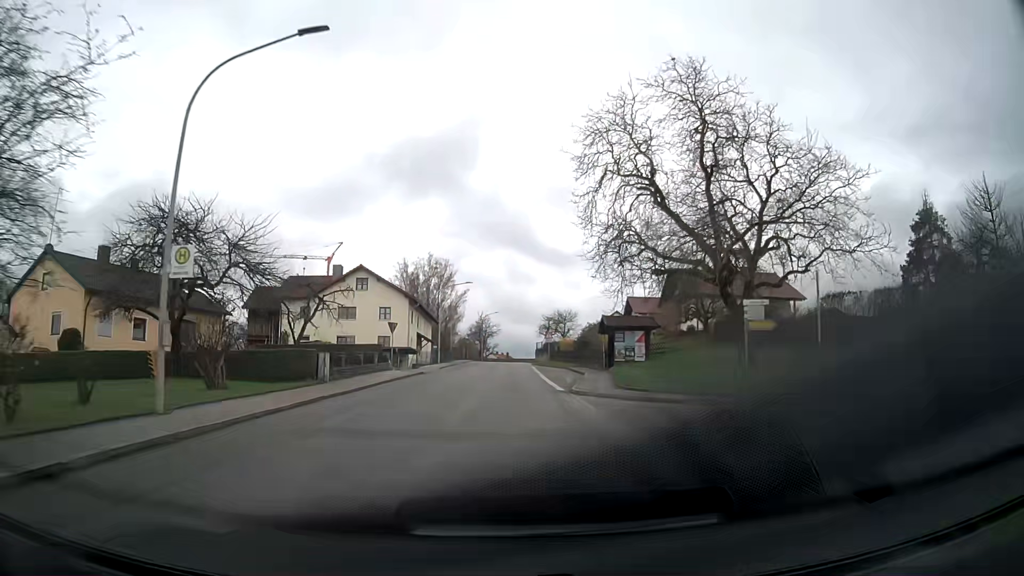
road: tertiary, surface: asphalt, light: Day
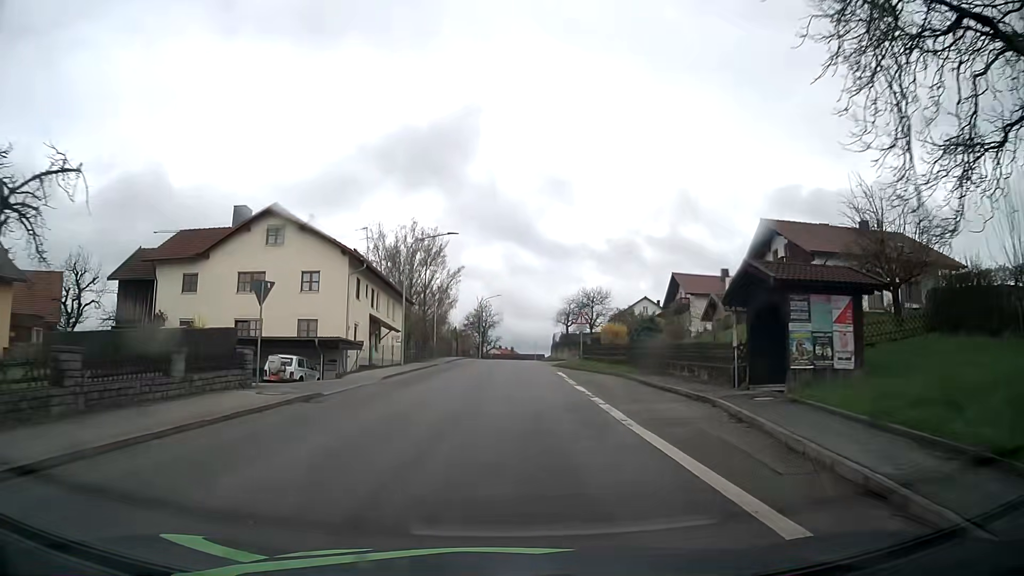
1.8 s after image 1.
(-0.1, +23.9) m; 0°
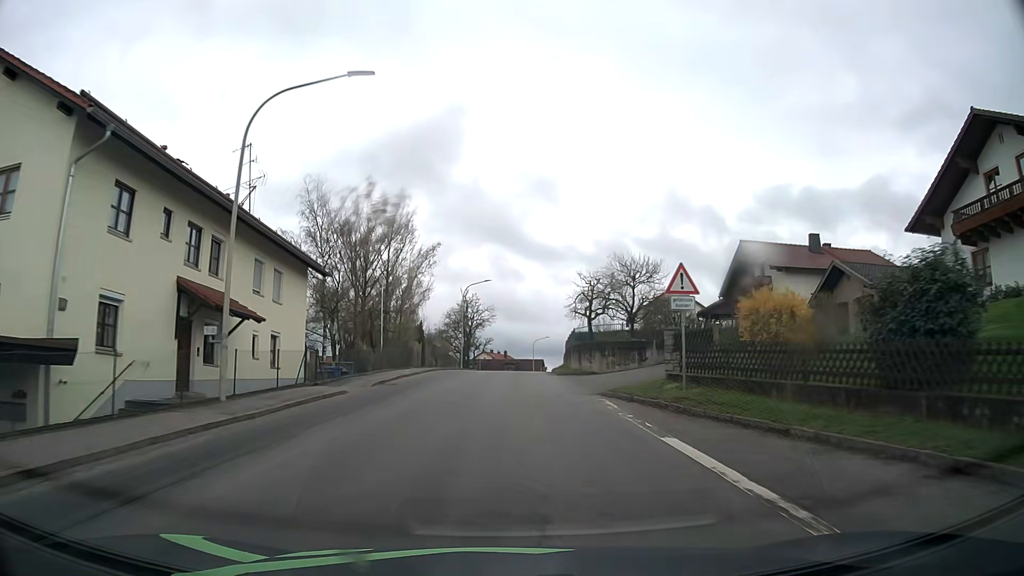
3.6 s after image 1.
(+0.1, +23.5) m; +1°
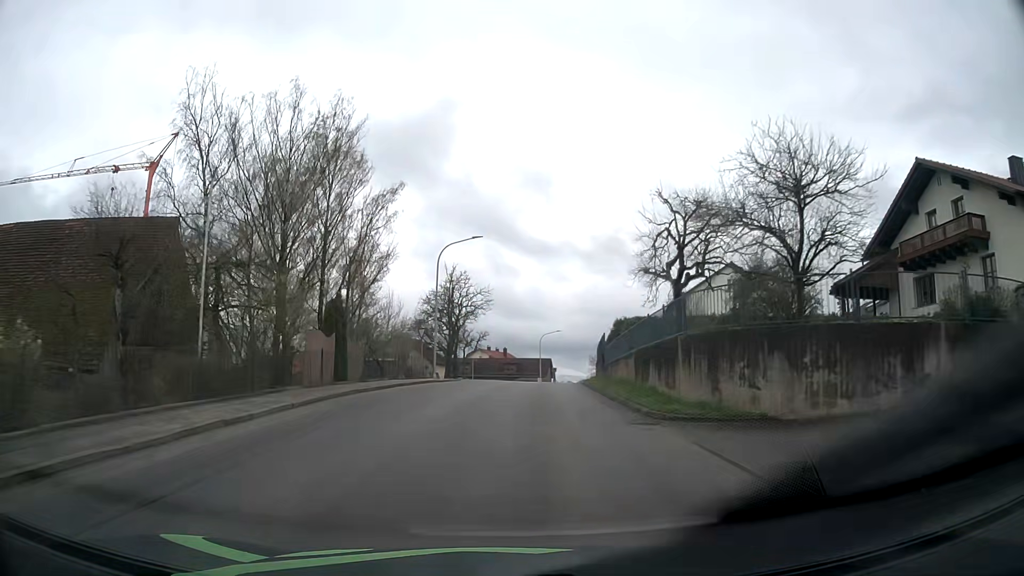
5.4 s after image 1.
(0.0, +23.3) m; 0°
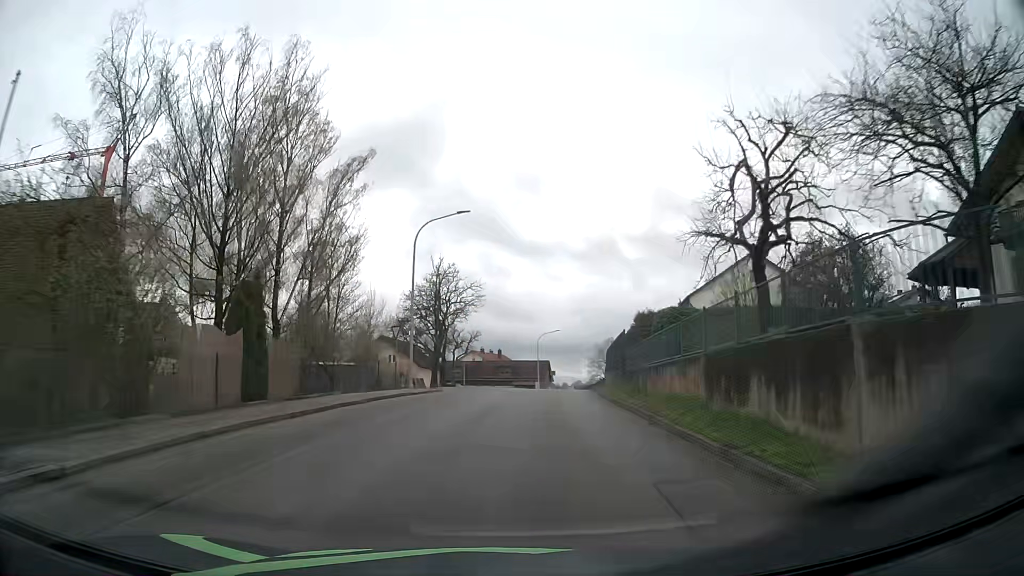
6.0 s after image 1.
(0.0, +7.7) m; +1°
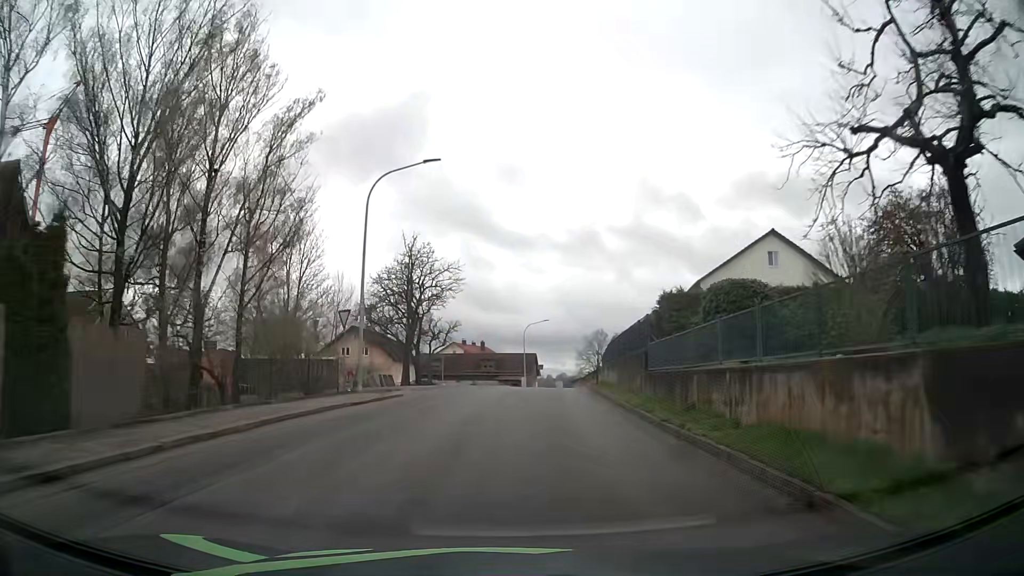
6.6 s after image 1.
(0.0, +7.7) m; +1°
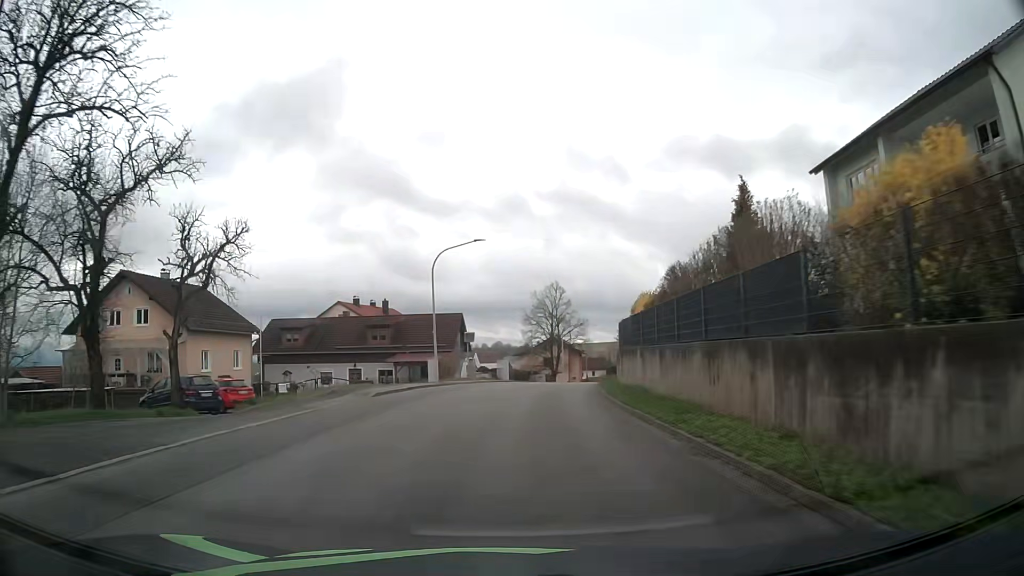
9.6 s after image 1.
(+2.4, +38.4) m; +6°
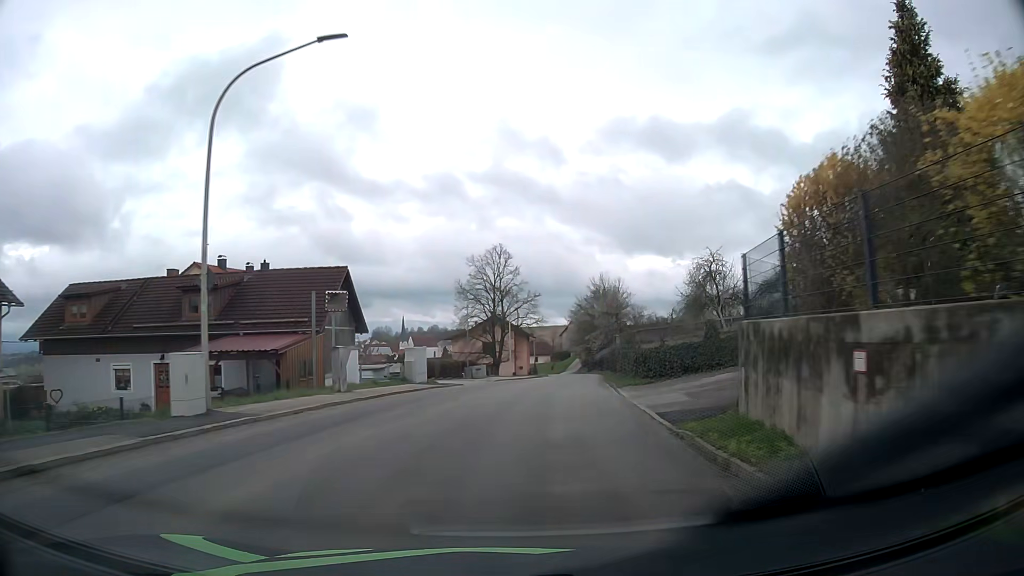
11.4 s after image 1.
(+0.8, +22.7) m; +5°
(0, +10) (+1, +20) (+2, +30) (+4, +40) (+5, +50) (+6, +60) (+8, +69) (+9, +79) (+11, +89) (+12, +99) m
